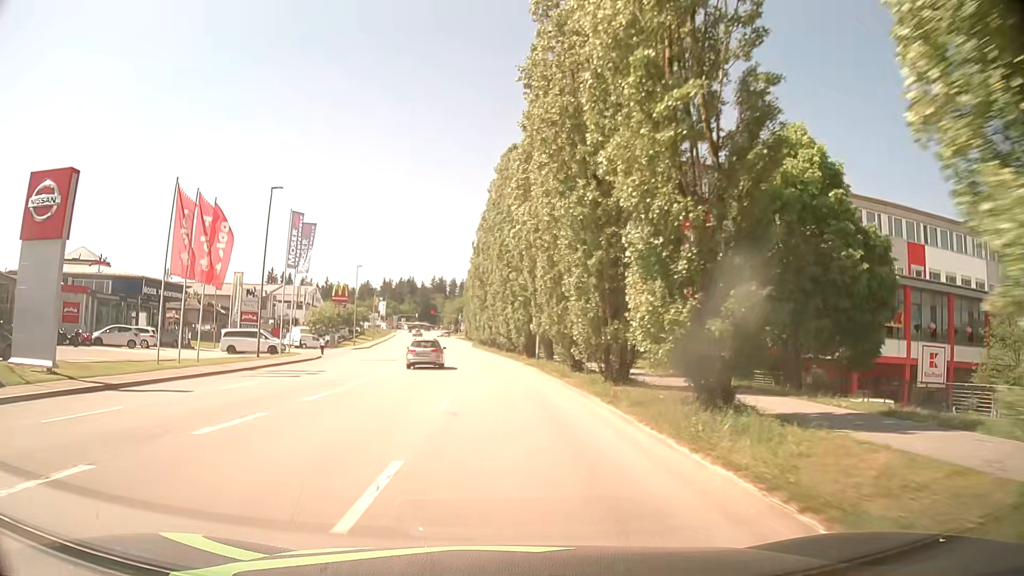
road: tertiary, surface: asphalt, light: Day
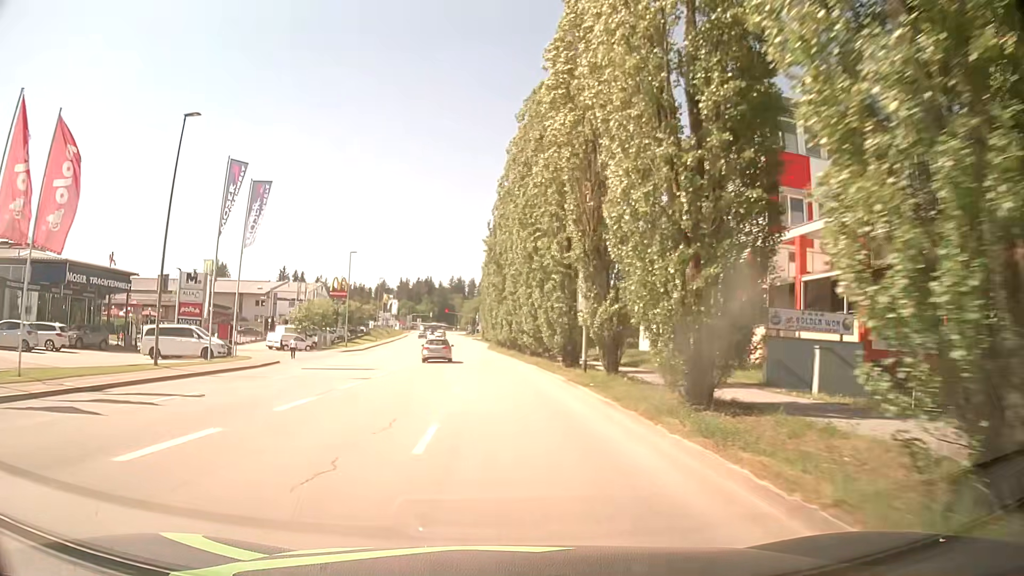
(-0.1, +14.7) m; -1°
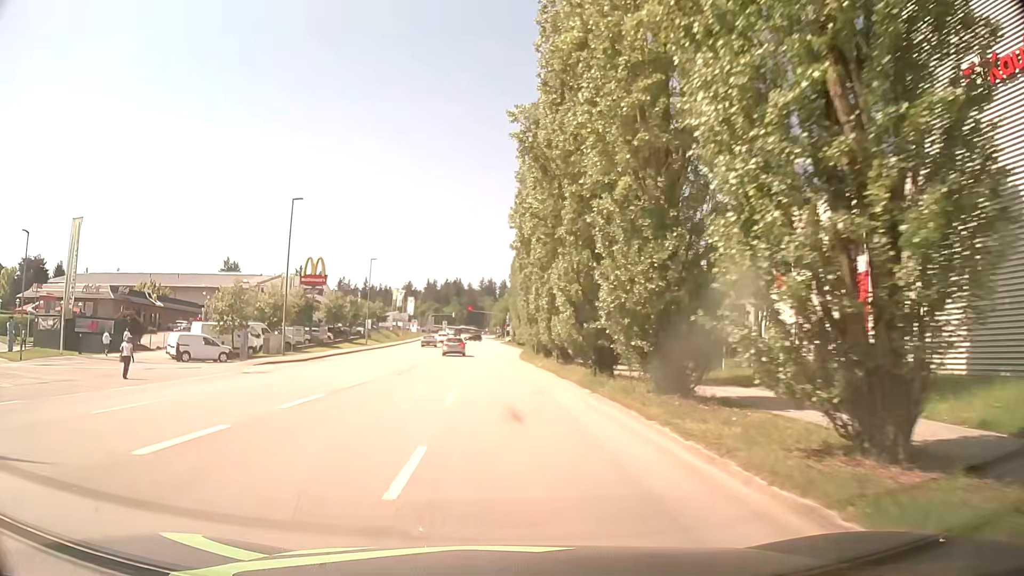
(-0.9, +29.8) m; -3°
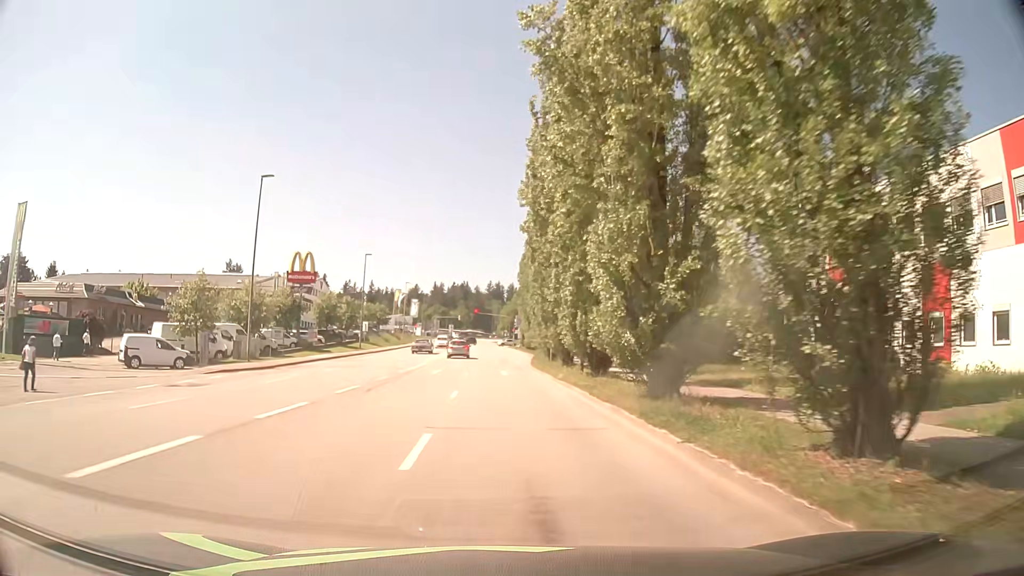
(0.0, +7.5) m; 0°
